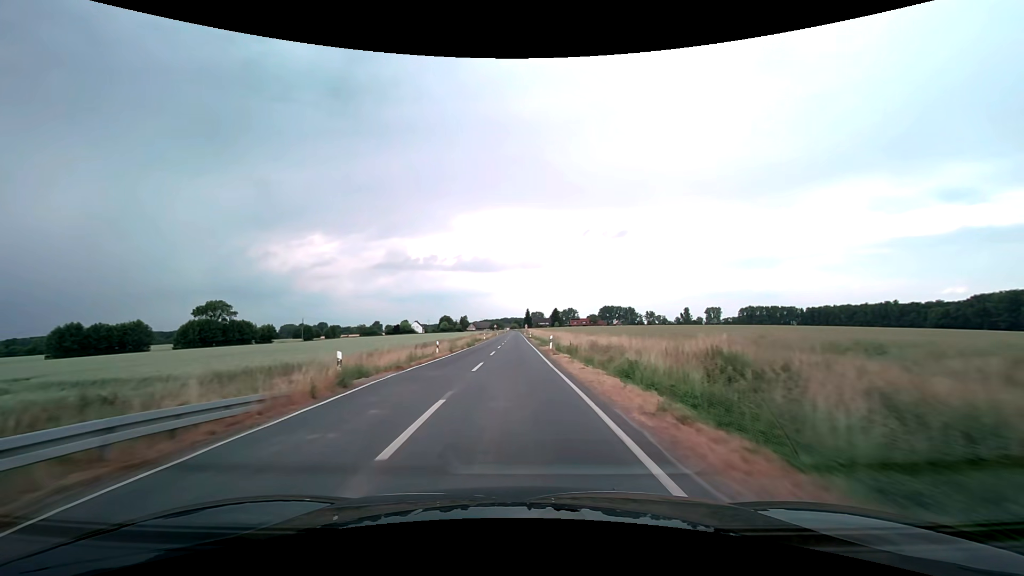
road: secondary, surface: asphalt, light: Day
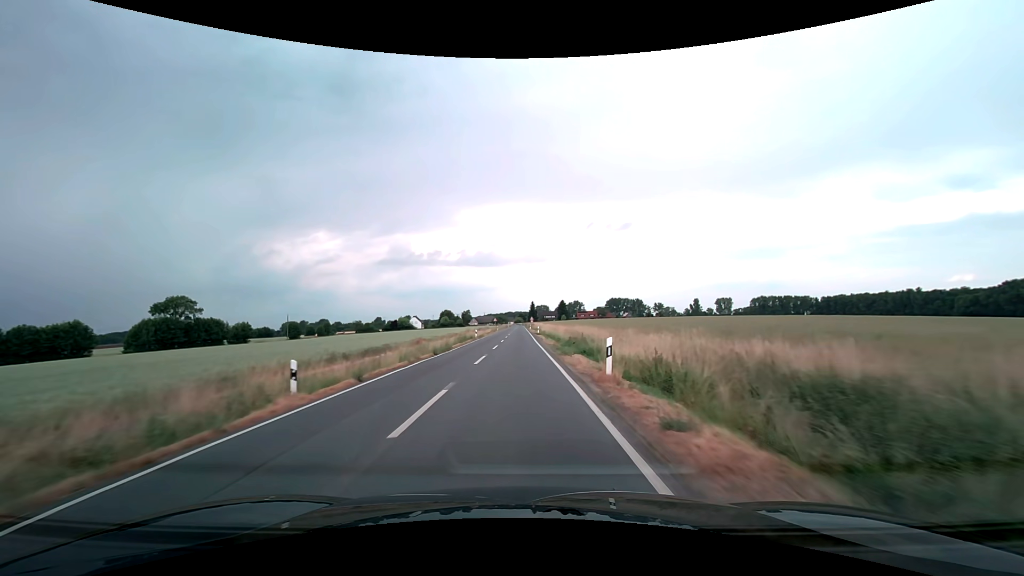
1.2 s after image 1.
(-0.1, +21.1) m; -1°
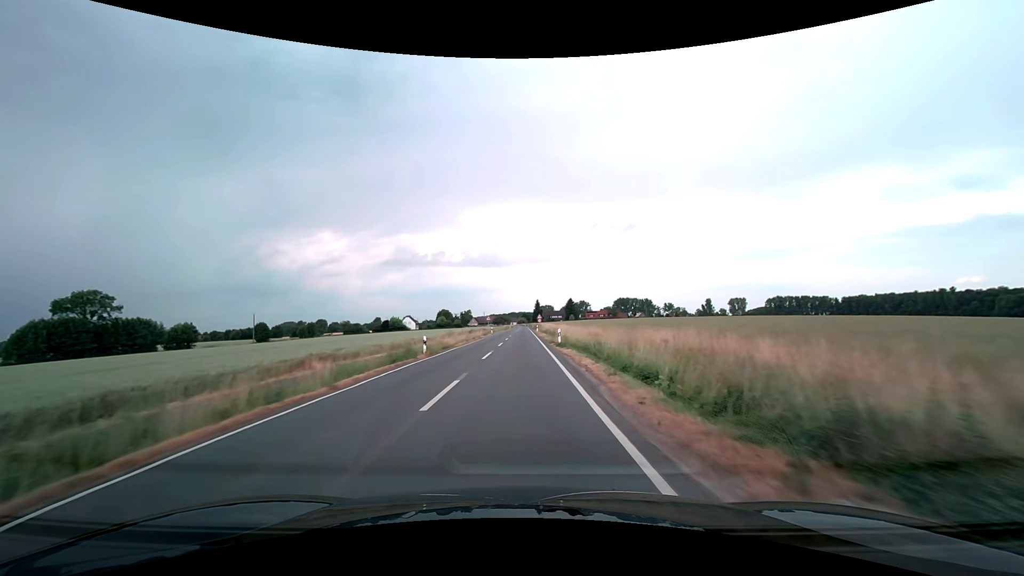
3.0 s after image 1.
(-0.2, +31.7) m; -1°
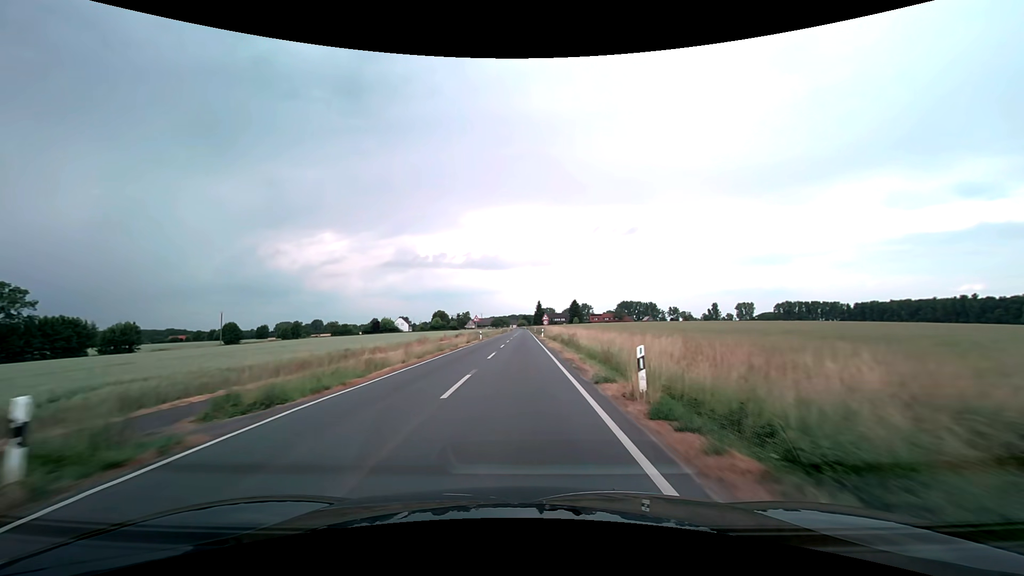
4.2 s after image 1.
(0.0, +21.2) m; 0°
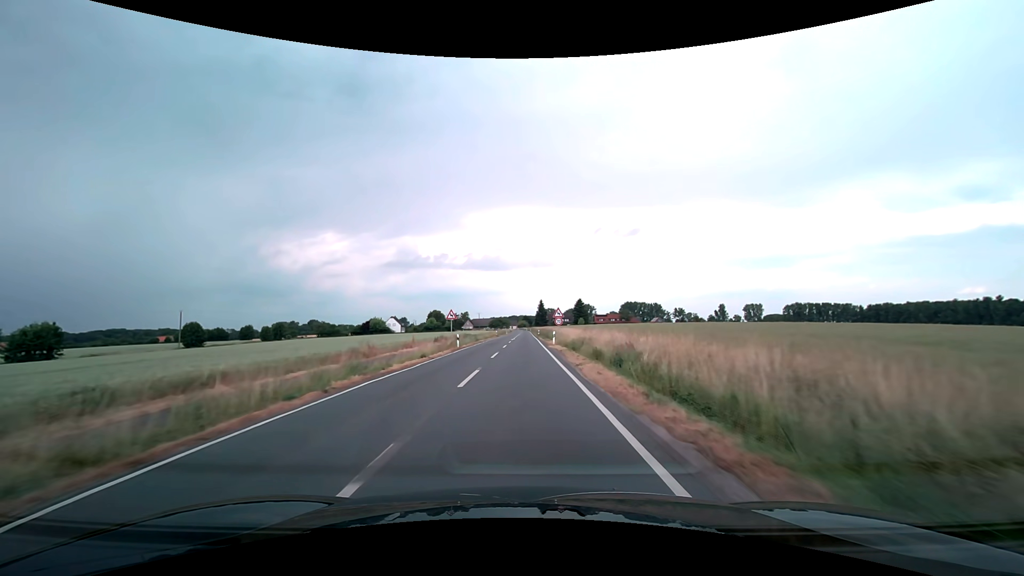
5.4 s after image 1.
(0.0, +21.1) m; 0°
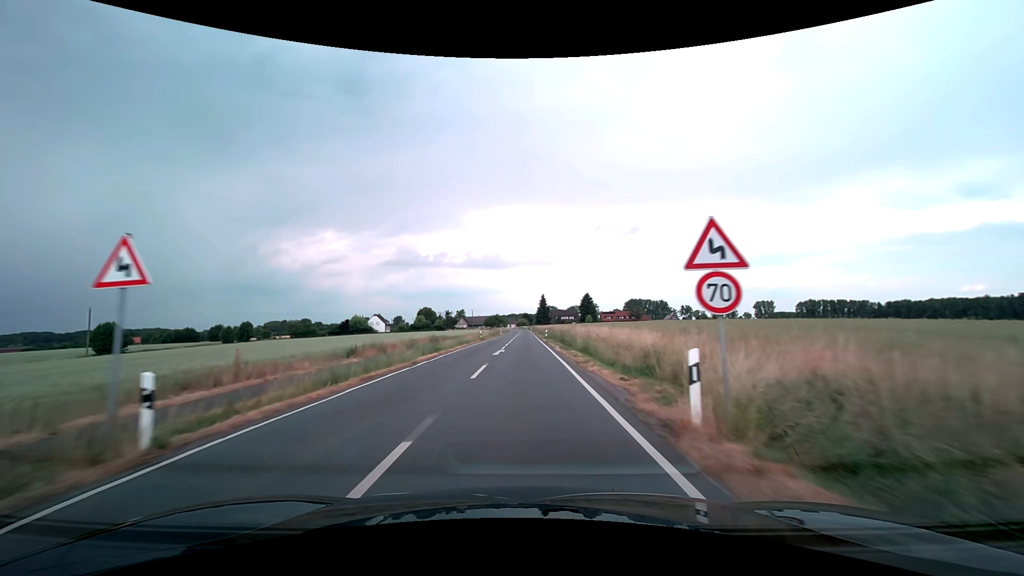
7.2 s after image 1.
(0.0, +31.7) m; 0°
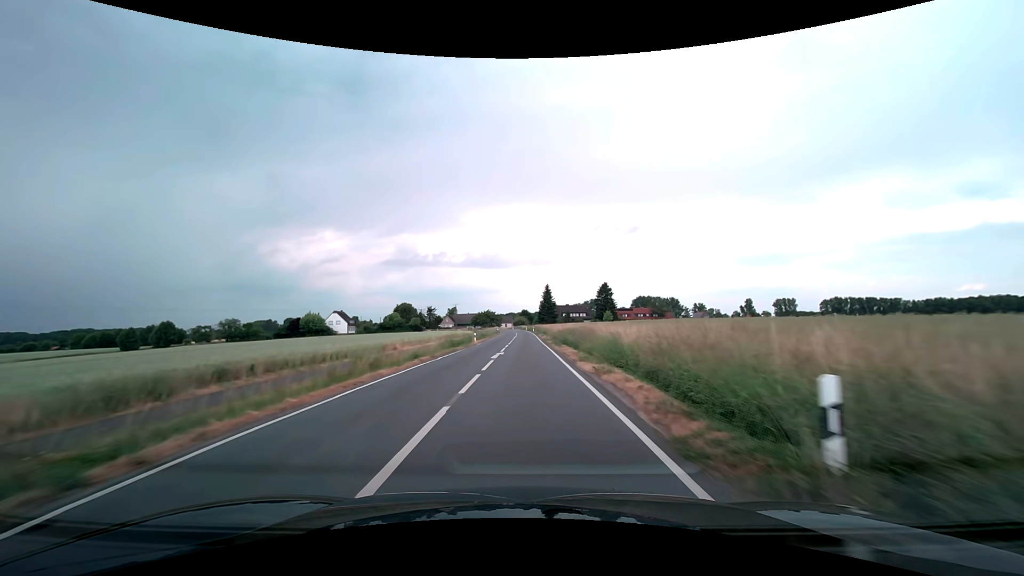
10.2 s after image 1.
(+0.1, +52.9) m; 0°
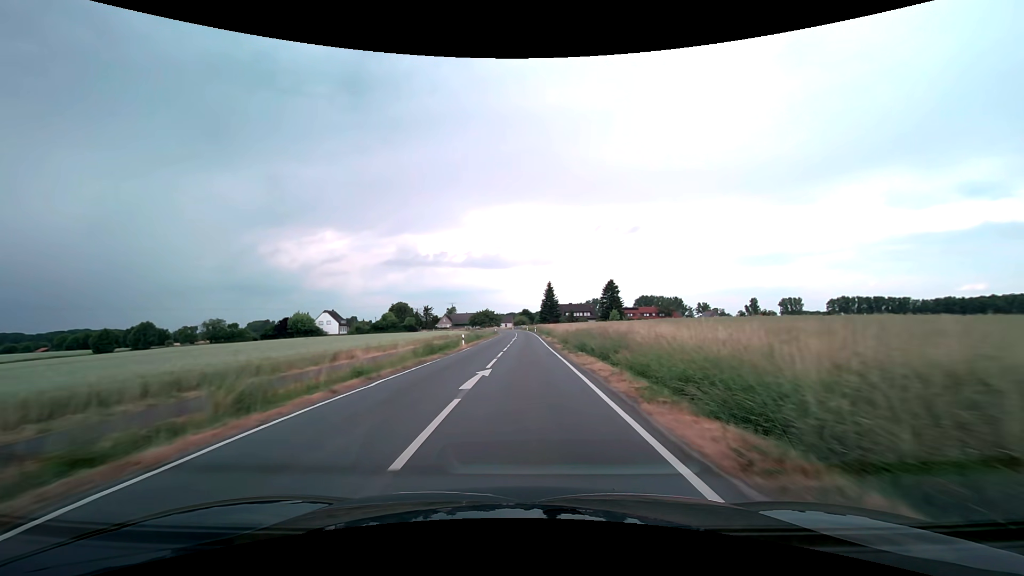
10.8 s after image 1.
(0.0, +10.6) m; 0°
